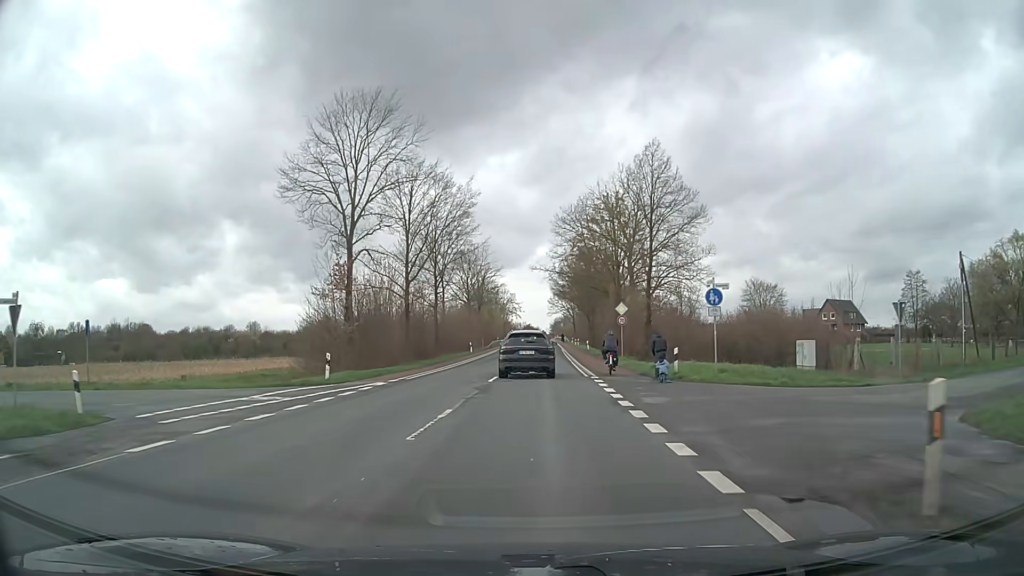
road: secondary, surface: asphalt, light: Day
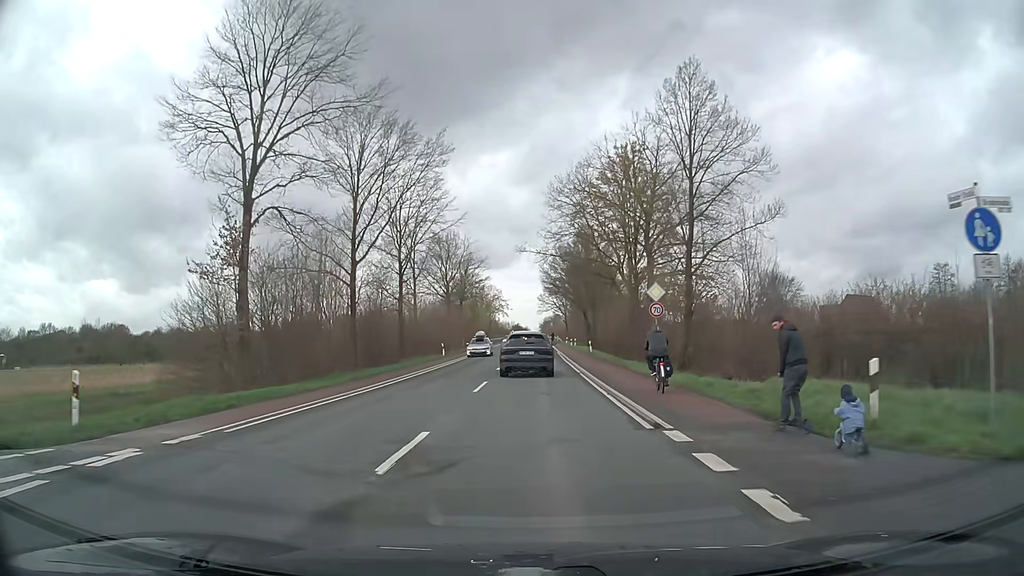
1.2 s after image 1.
(+0.1, +15.1) m; +1°
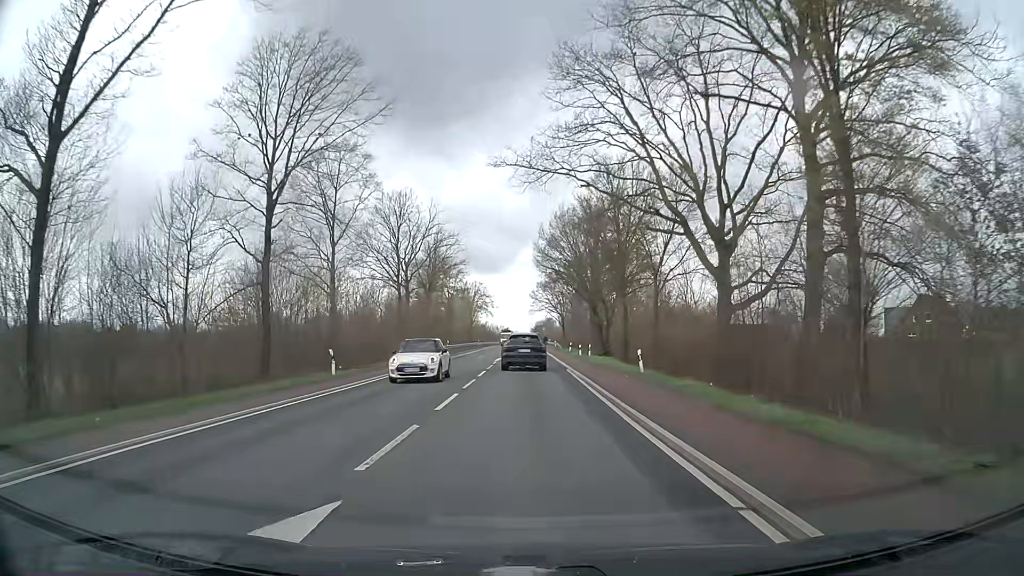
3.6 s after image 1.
(+0.4, +30.5) m; +1°
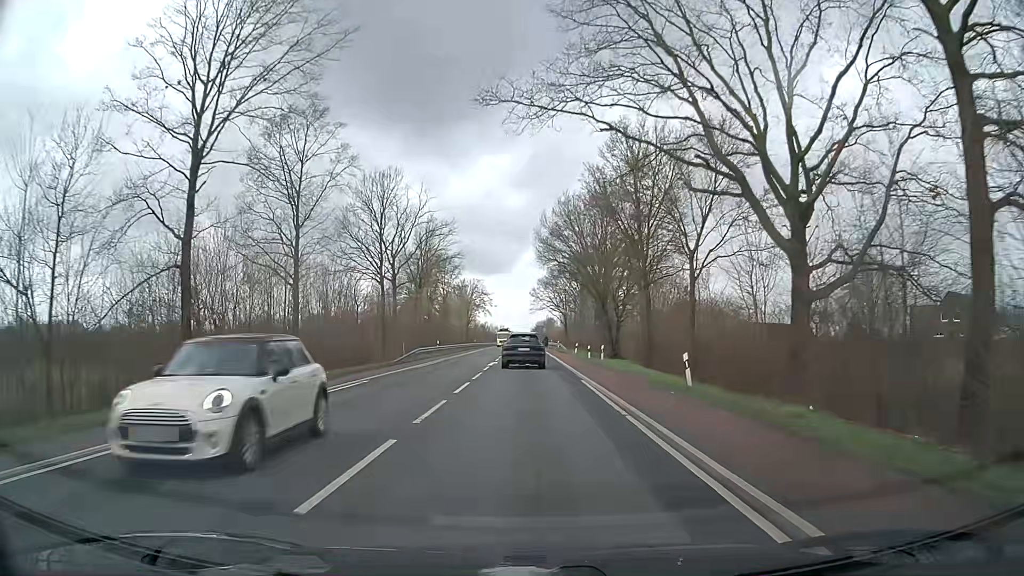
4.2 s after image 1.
(0.0, +8.2) m; 0°
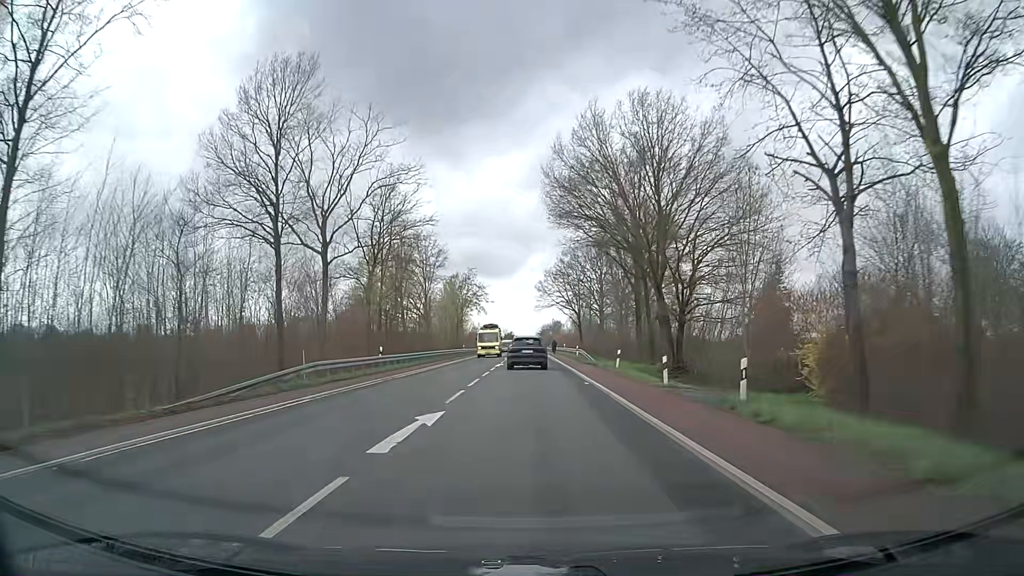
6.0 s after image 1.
(-0.1, +26.7) m; -1°
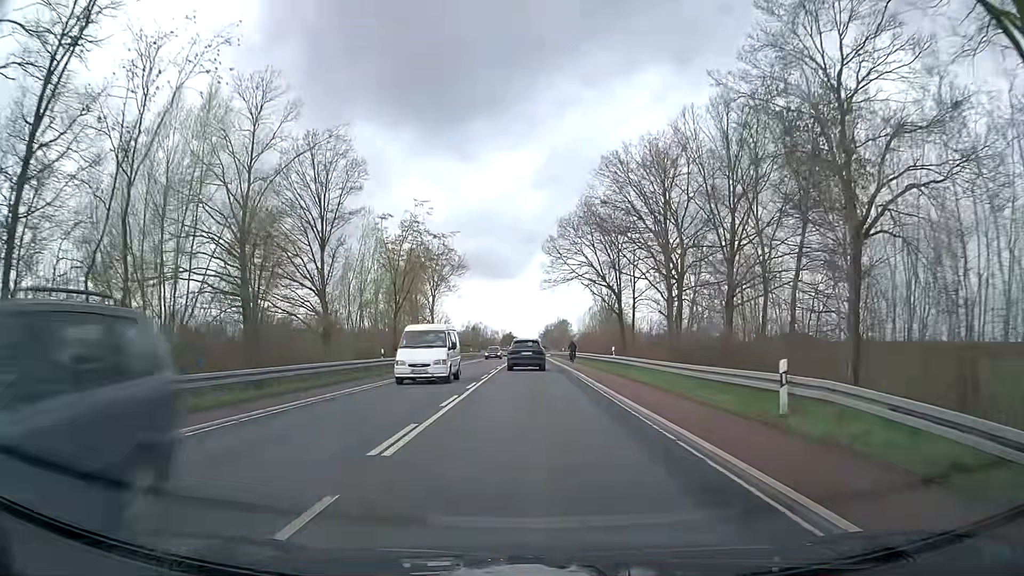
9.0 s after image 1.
(+0.3, +48.8) m; 0°
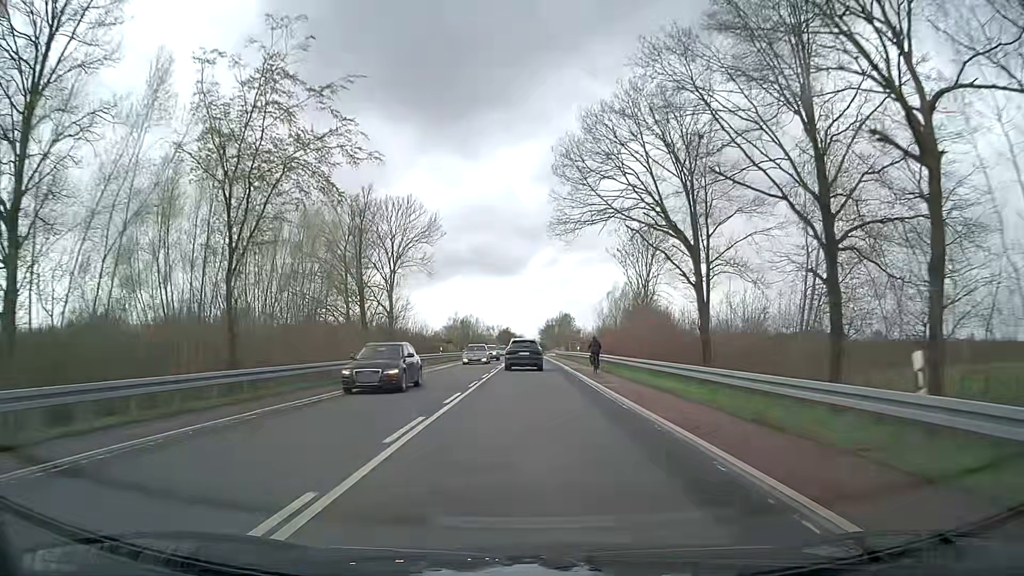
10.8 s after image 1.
(+0.3, +30.7) m; +1°
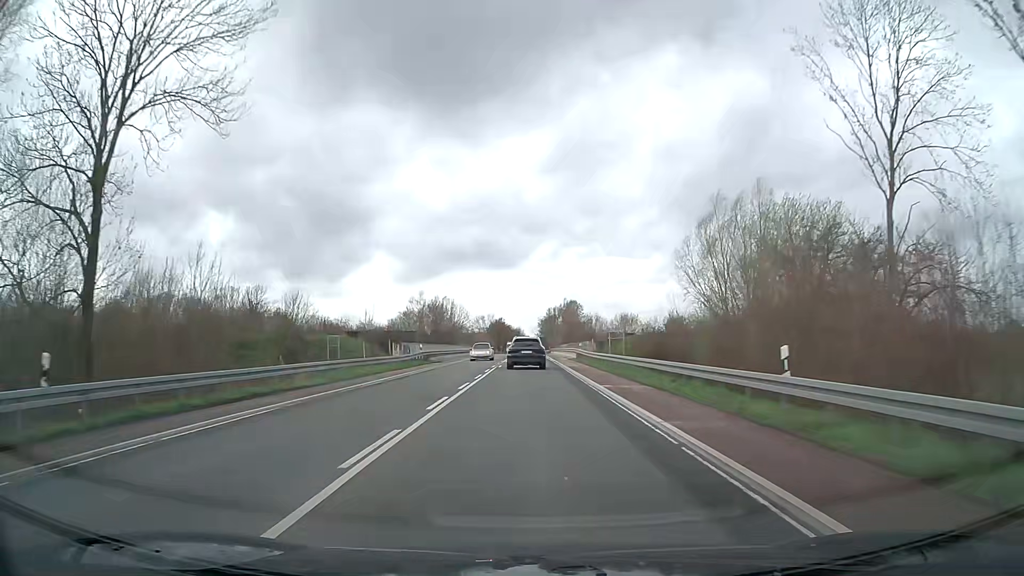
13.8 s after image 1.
(+0.2, +52.2) m; 0°
(0, +10) (0, +20) (0, +30) (0, +40) (0, +50) (0, +60) (0, +70) (0, +80) (0, +90) (0, +100) m
